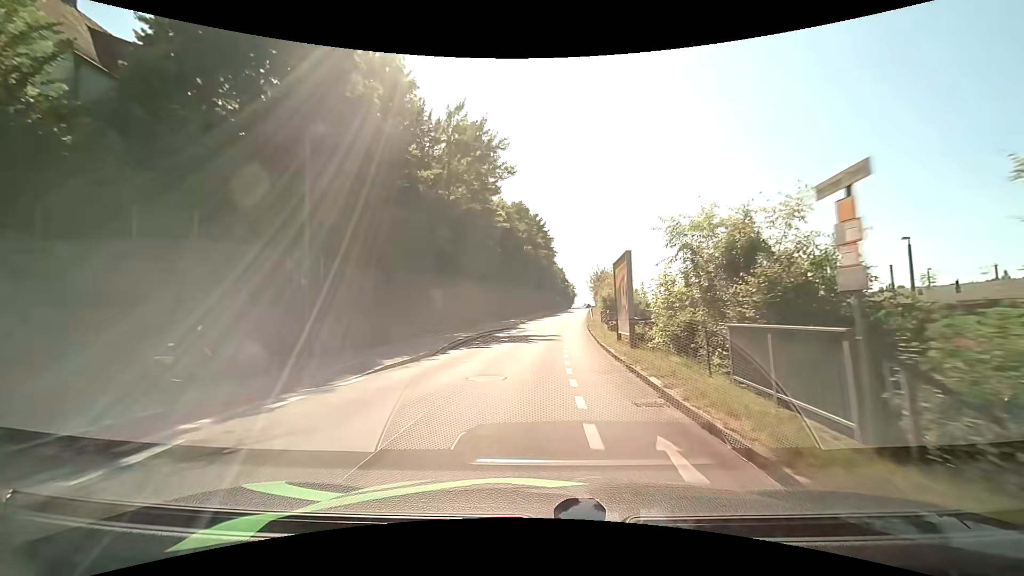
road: residential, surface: asphalt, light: Day
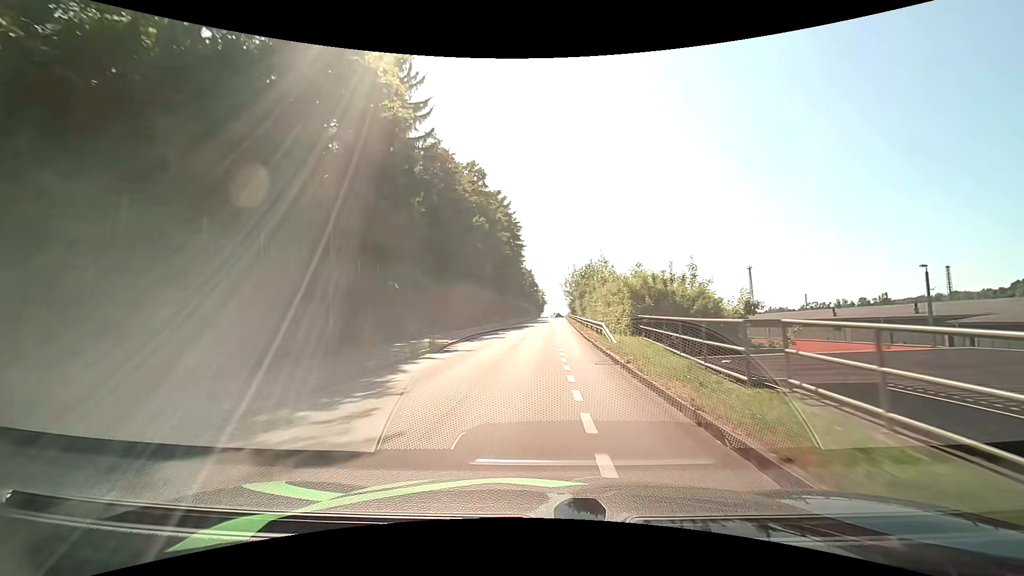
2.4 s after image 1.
(+1.0, +29.5) m; +4°
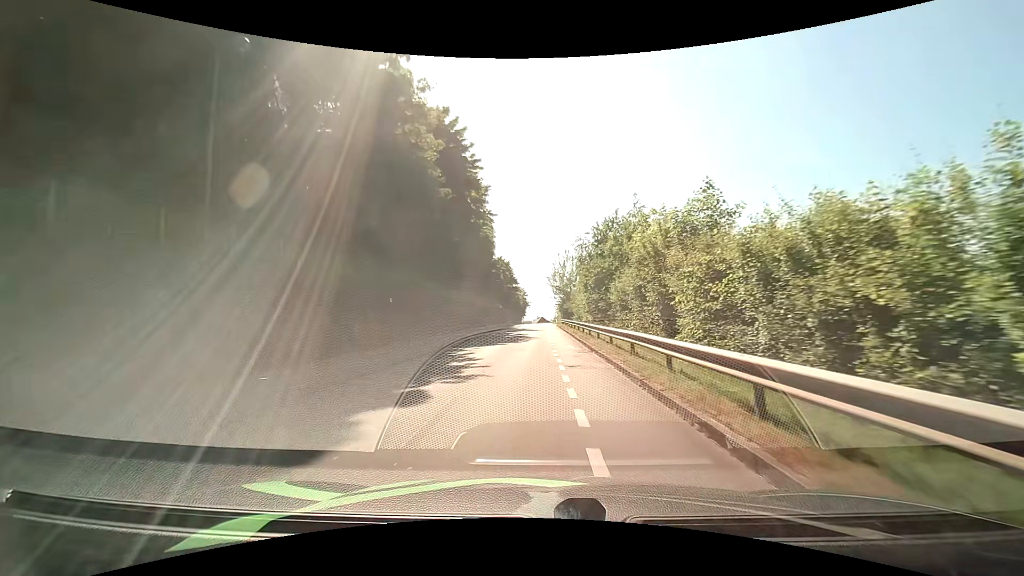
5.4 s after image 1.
(+0.6, +36.2) m; +1°
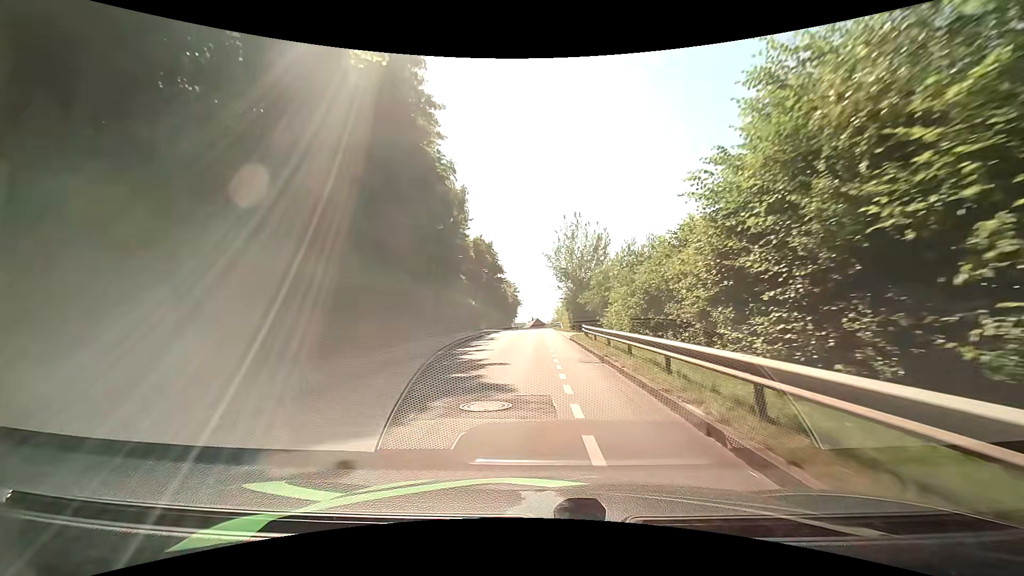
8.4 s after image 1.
(+0.3, +36.1) m; +1°
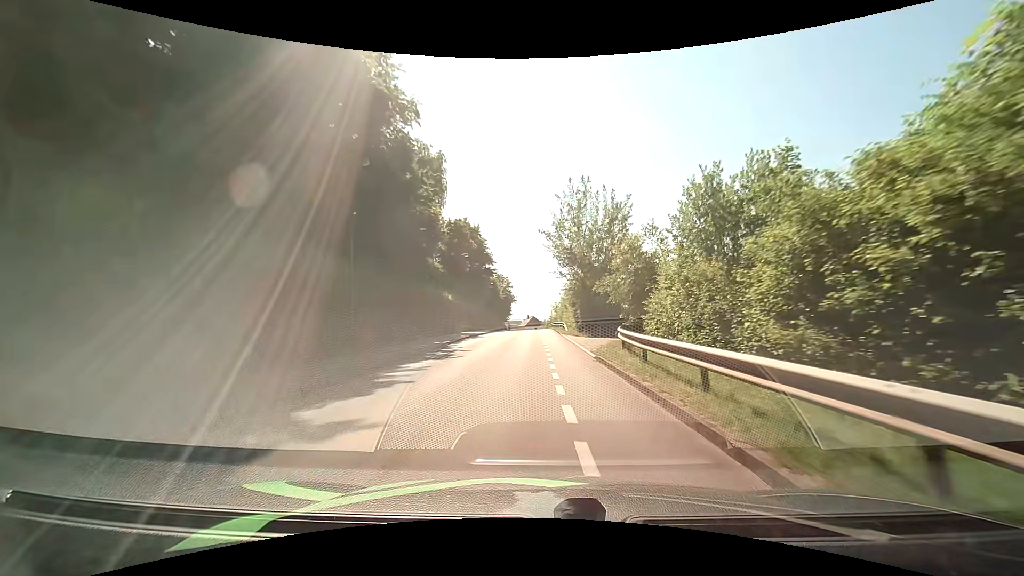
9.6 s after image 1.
(-0.1, +14.7) m; 0°
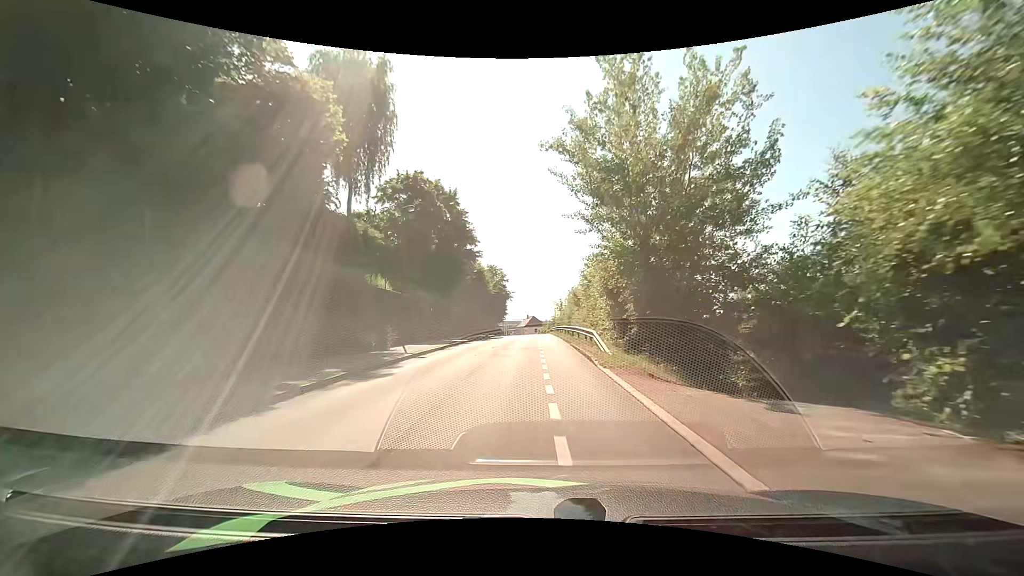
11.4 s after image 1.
(+0.1, +22.1) m; 0°
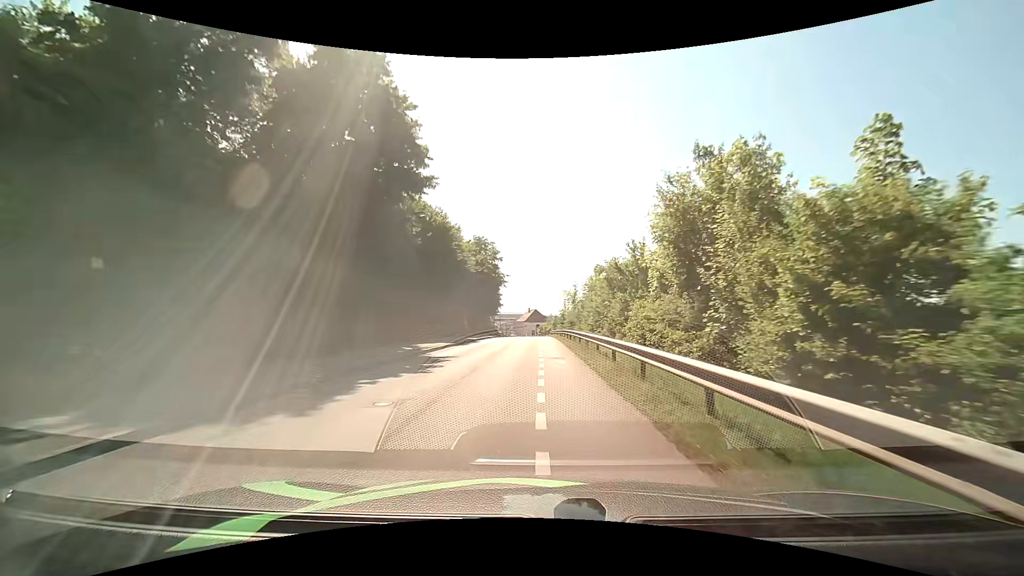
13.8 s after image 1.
(-0.2, +29.1) m; -1°
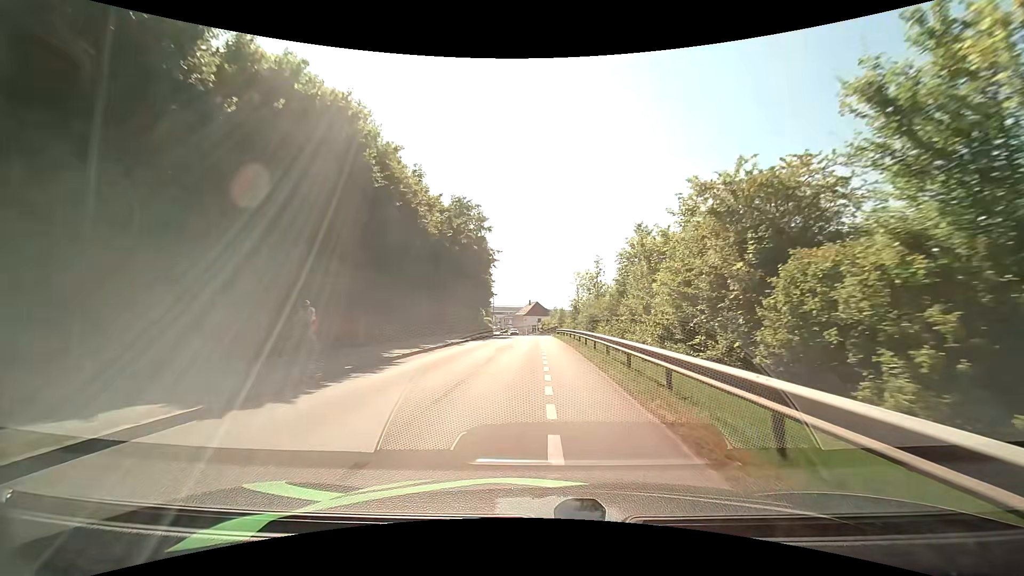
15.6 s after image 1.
(0.0, +21.7) m; 0°
(0, +10) (0, +20) (0, +30) (0, +40) (0, +50) (0, +60) (0, +70) (0, +80) (-1, +90) (-1, +100) m
